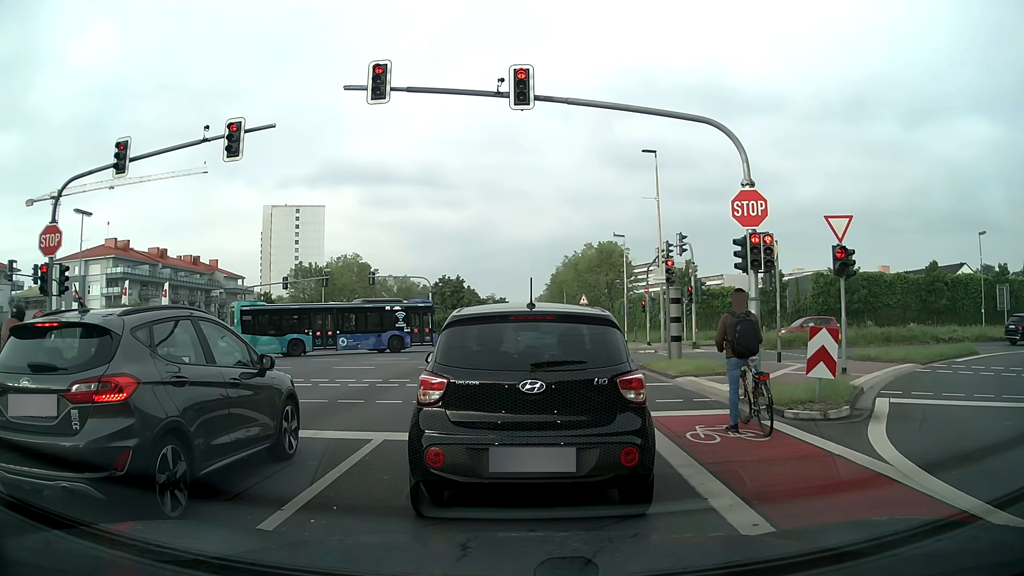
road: secondary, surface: asphalt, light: Day
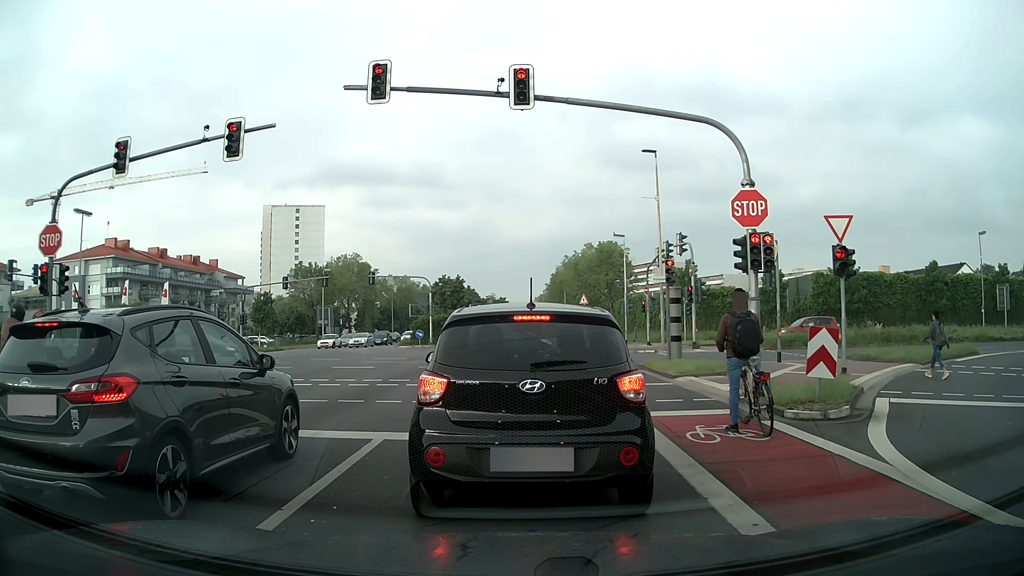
(0.0, 0.0) m; 0°
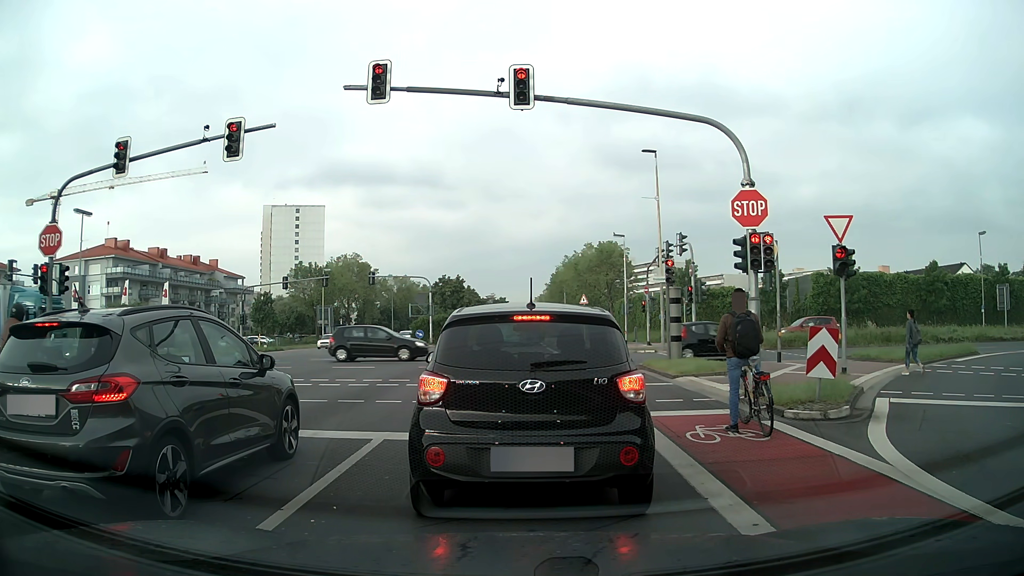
(0.0, 0.0) m; 0°
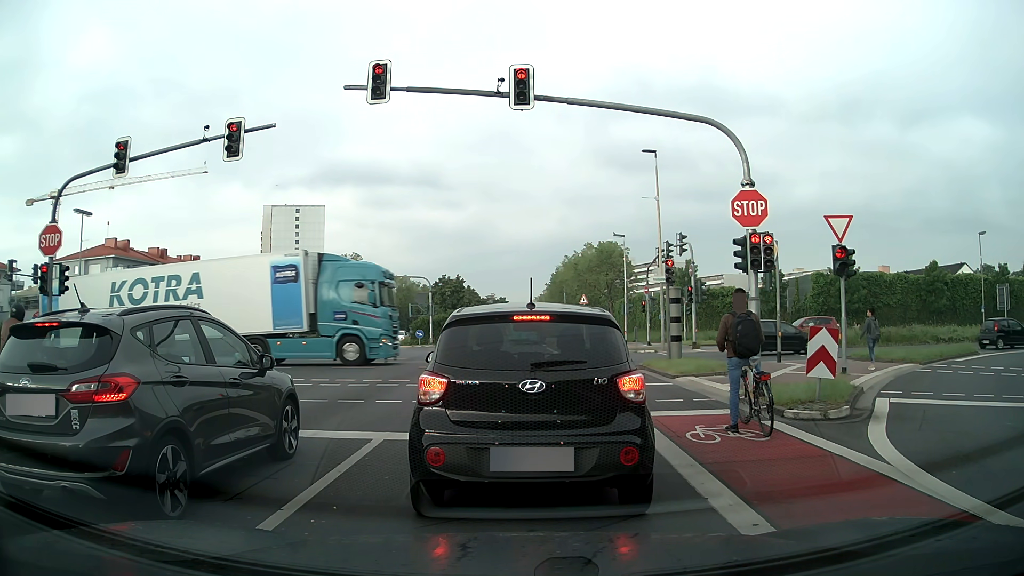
(0.0, 0.0) m; 0°
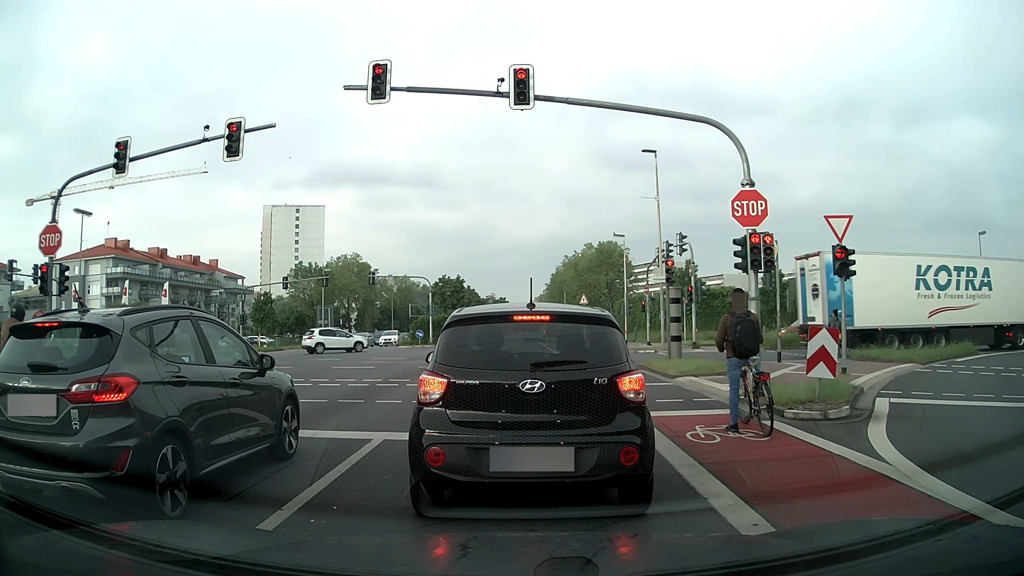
(0.0, 0.0) m; 0°
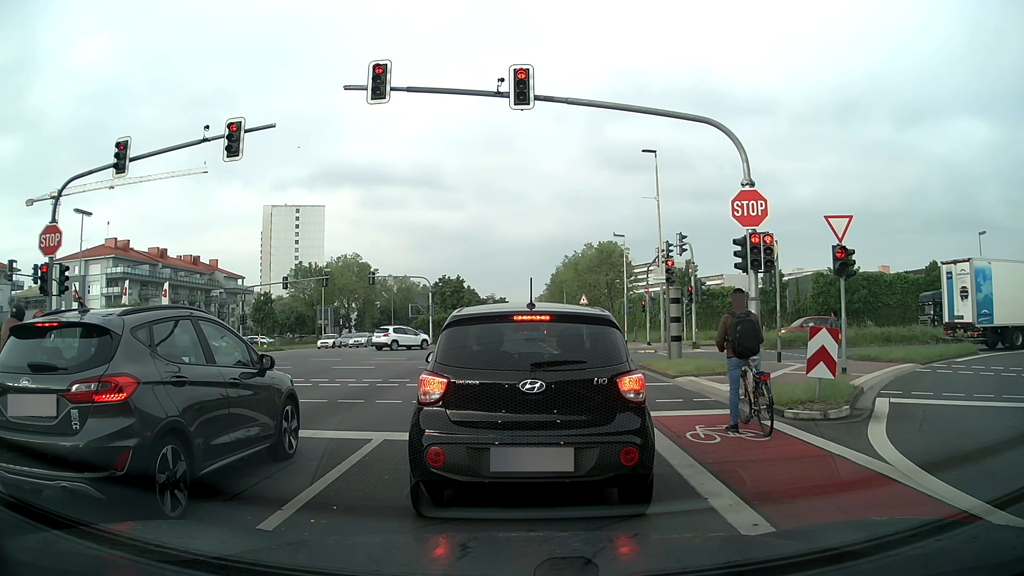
(0.0, 0.0) m; 0°
